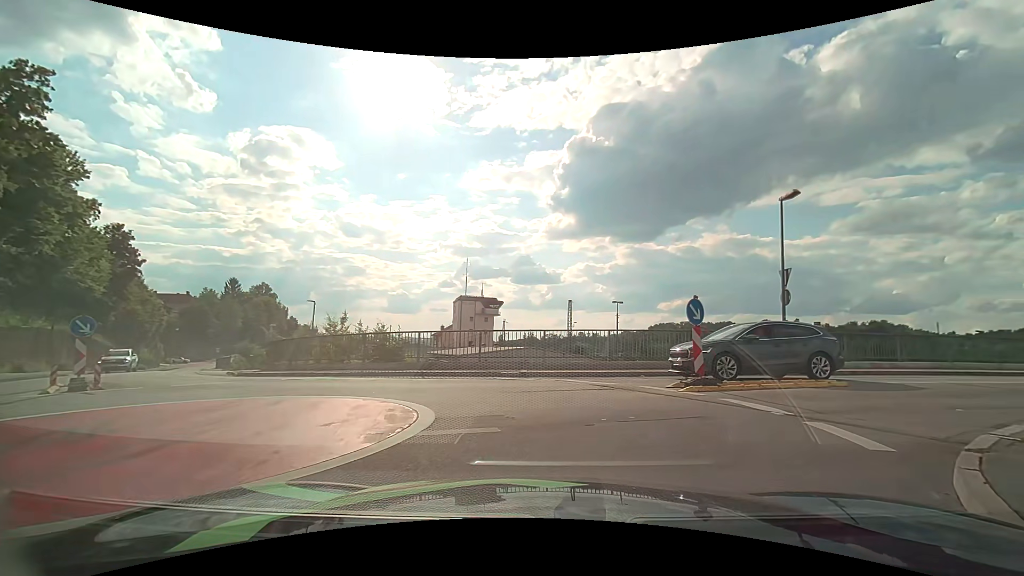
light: Day
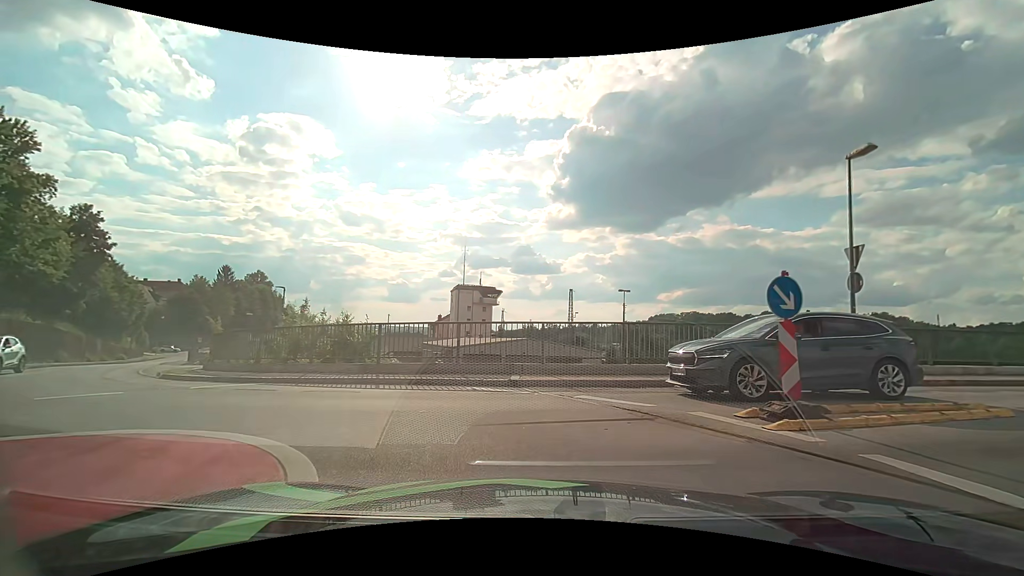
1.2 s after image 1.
(+0.1, +4.1) m; +1°
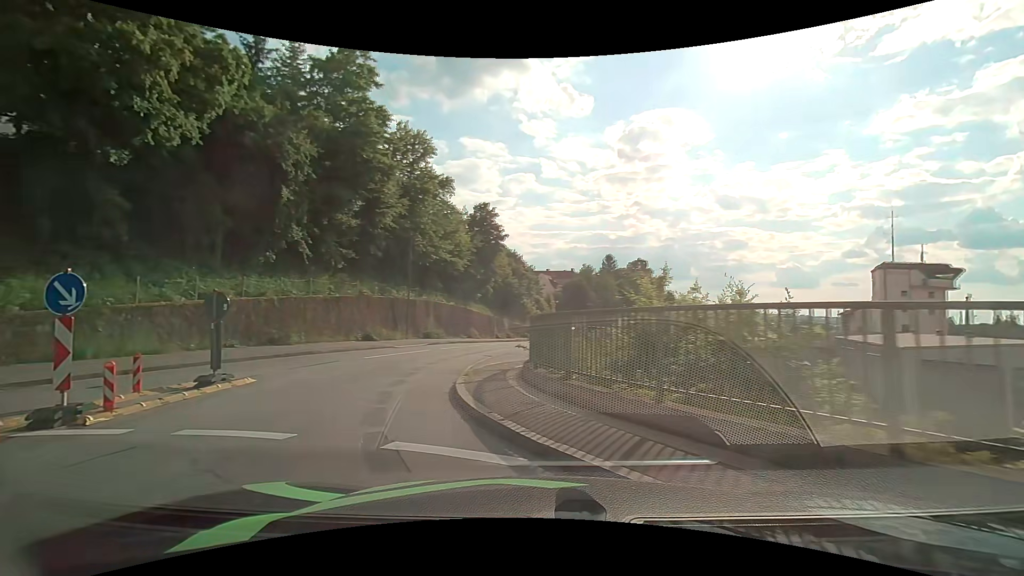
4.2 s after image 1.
(-2.2, +9.4) m; -39°
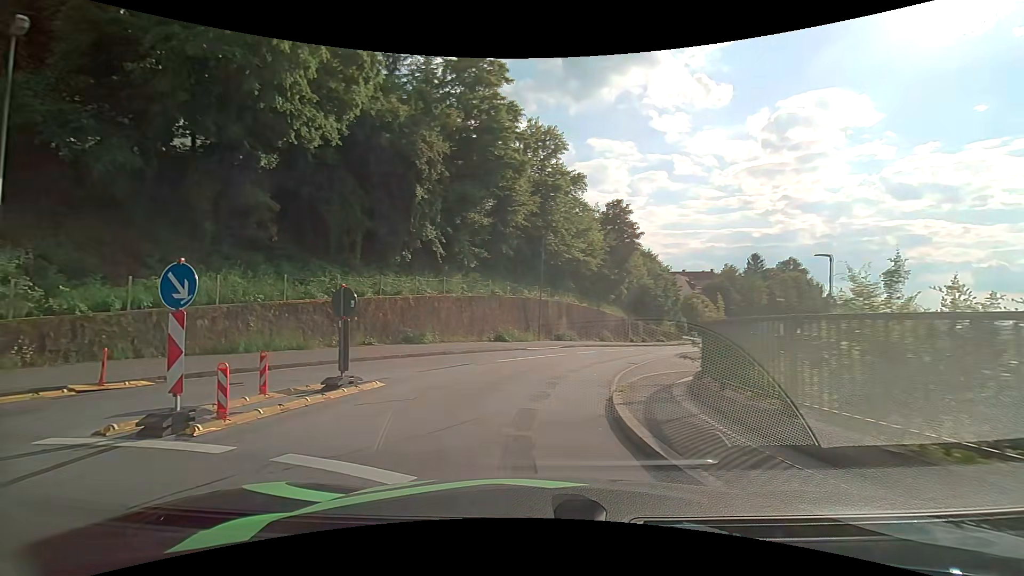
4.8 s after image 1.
(-0.3, +2.0) m; -16°
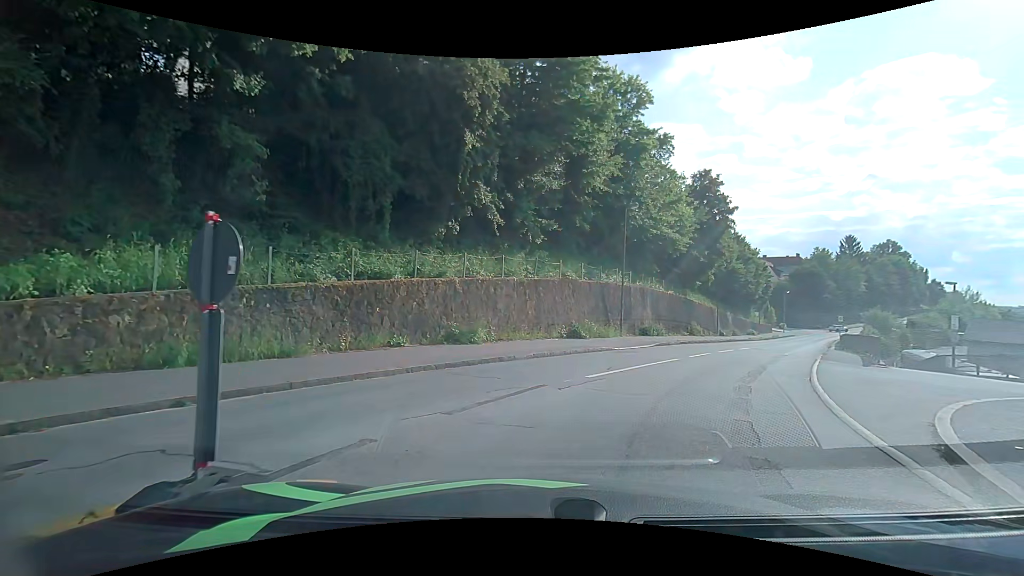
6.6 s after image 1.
(-1.0, +6.6) m; -8°
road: residential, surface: asphalt
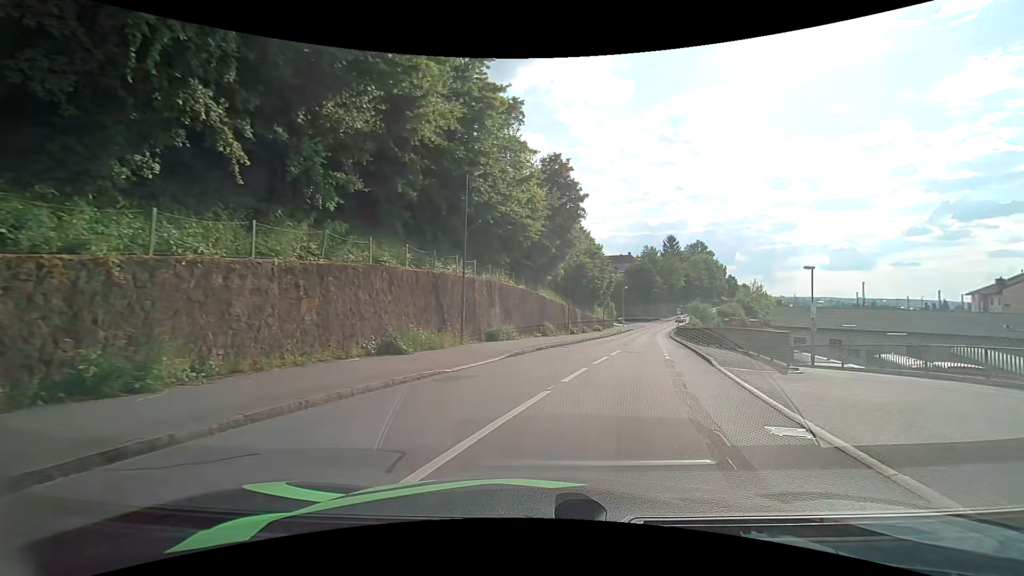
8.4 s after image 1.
(+1.0, +8.0) m; +16°
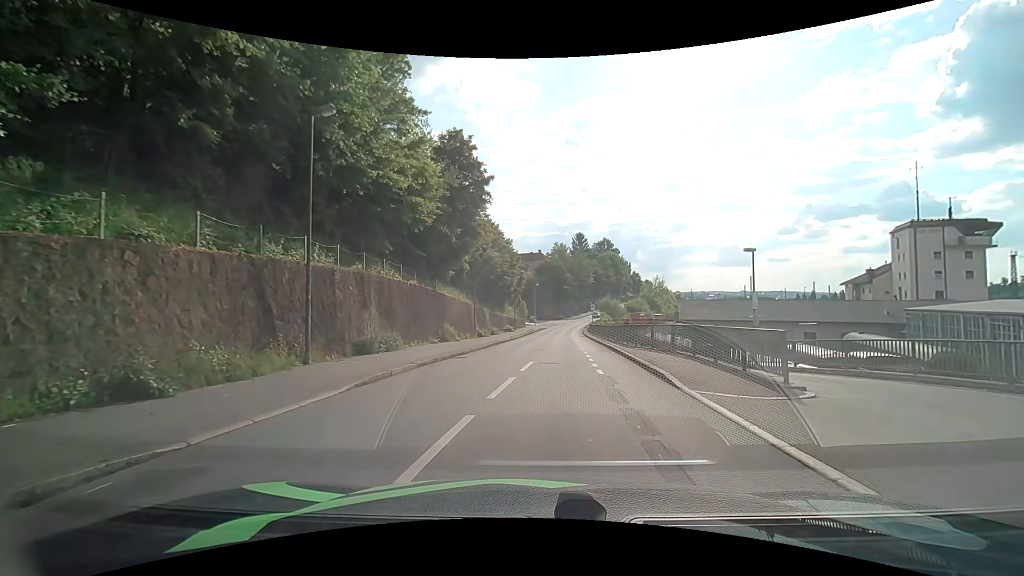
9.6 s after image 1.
(+0.8, +6.3) m; +11°
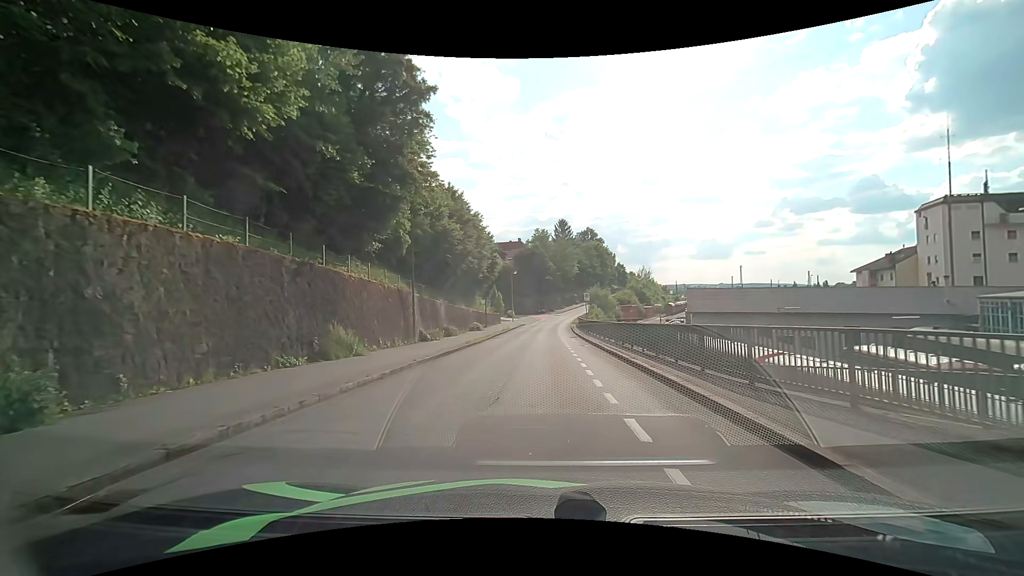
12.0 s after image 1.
(+0.3, +15.1) m; +2°
(0, +10) (0, +20) (0, +30) (+1, +40) (+1, +50) (+2, +60) (+2, +70) (+3, +80) (+5, +90) (+6, +100) m
